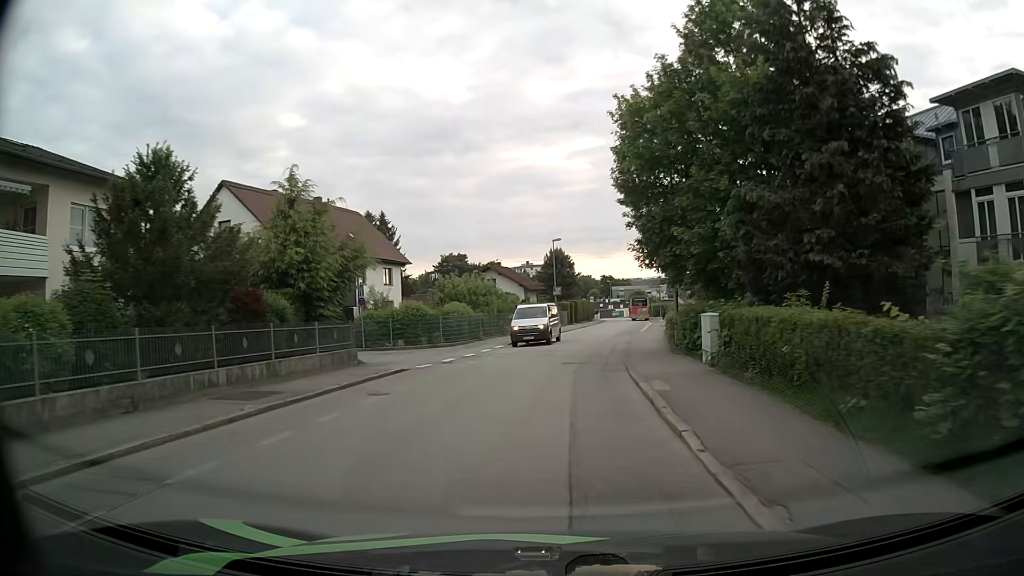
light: Day
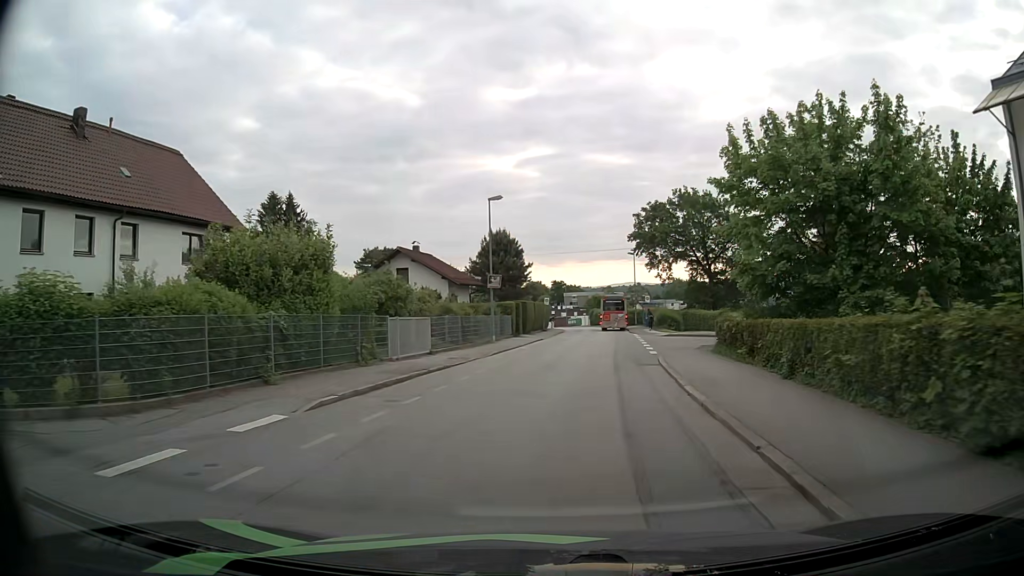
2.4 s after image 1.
(+0.7, +23.7) m; +4°
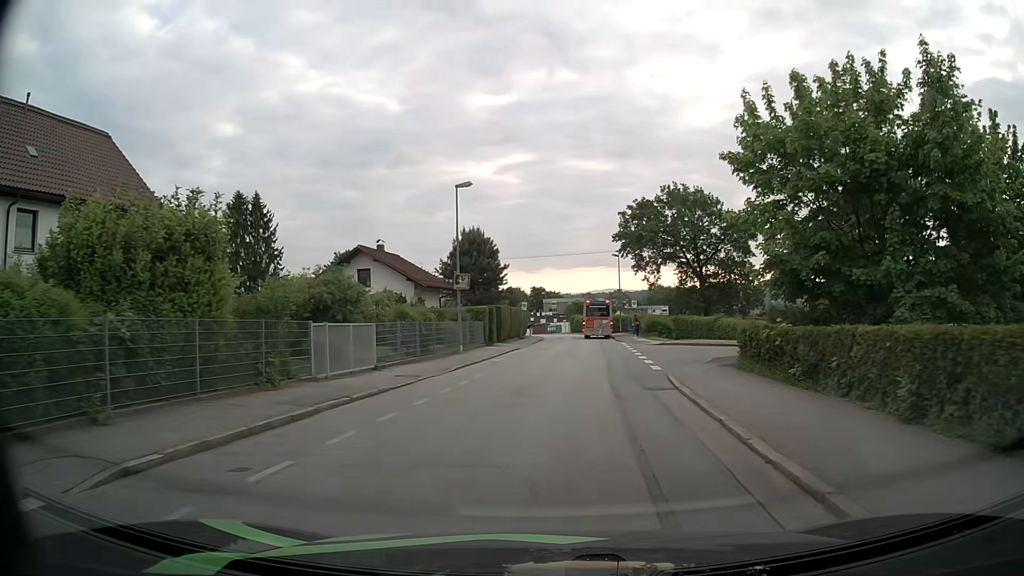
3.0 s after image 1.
(+0.1, +5.2) m; +1°
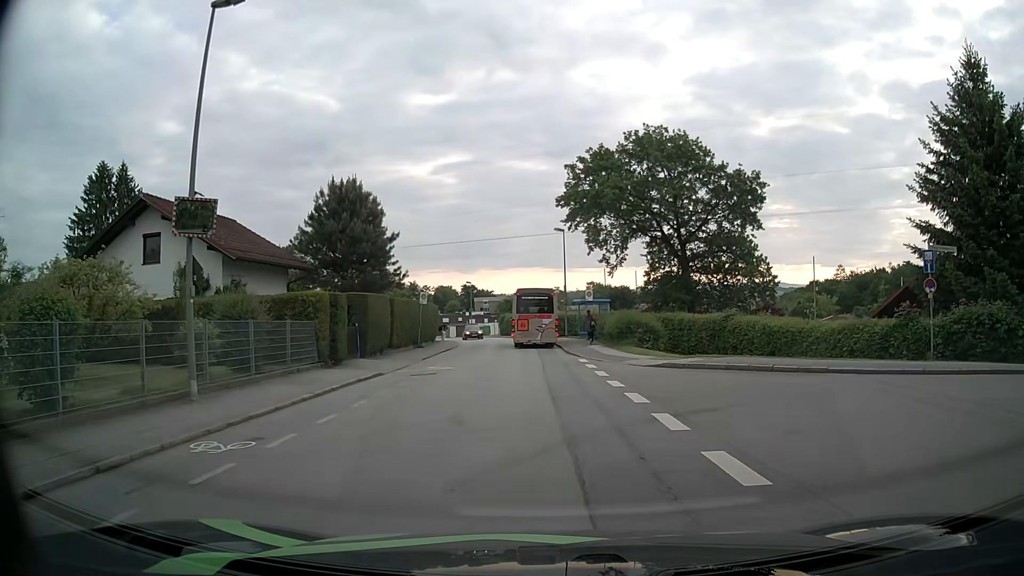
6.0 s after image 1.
(+1.3, +19.3) m; +6°
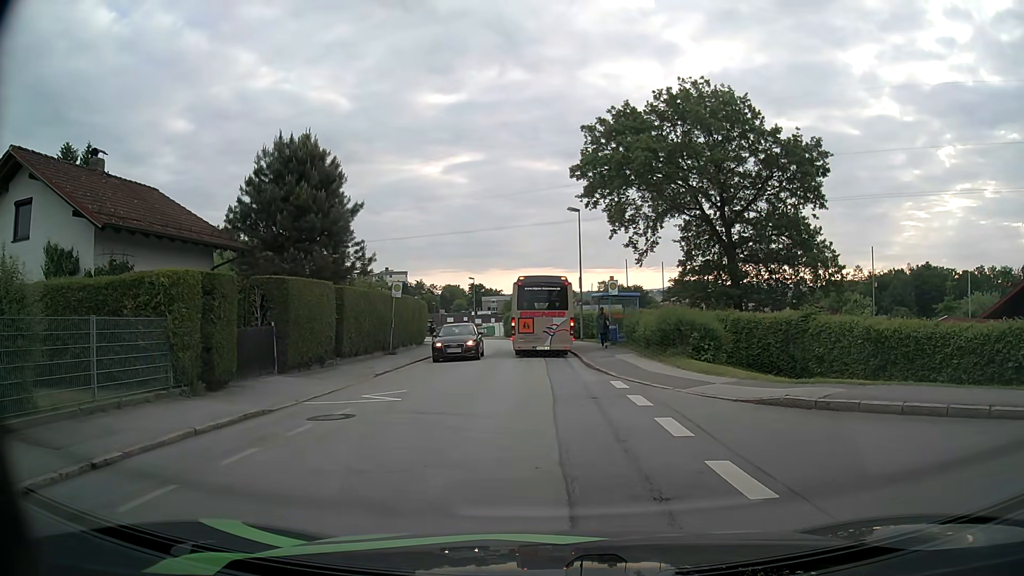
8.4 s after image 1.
(0.0, +8.9) m; -1°
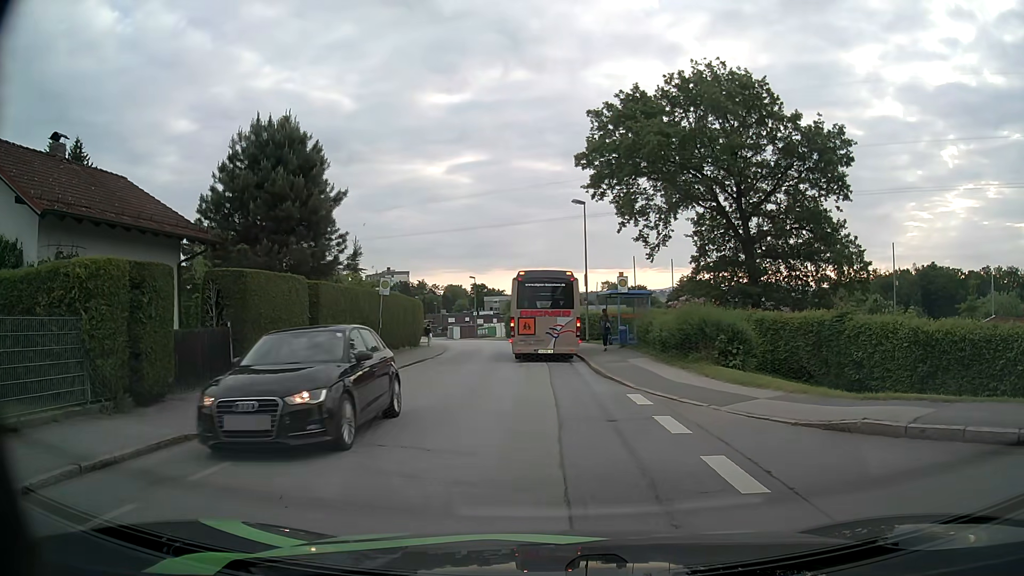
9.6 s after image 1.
(0.0, +2.6) m; +1°
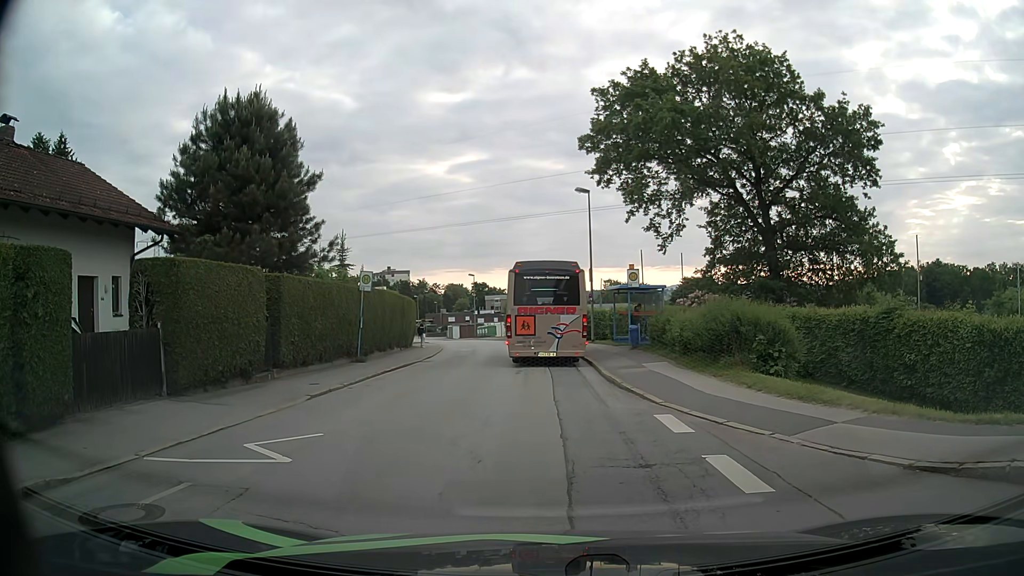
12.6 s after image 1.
(0.0, +2.9) m; -1°
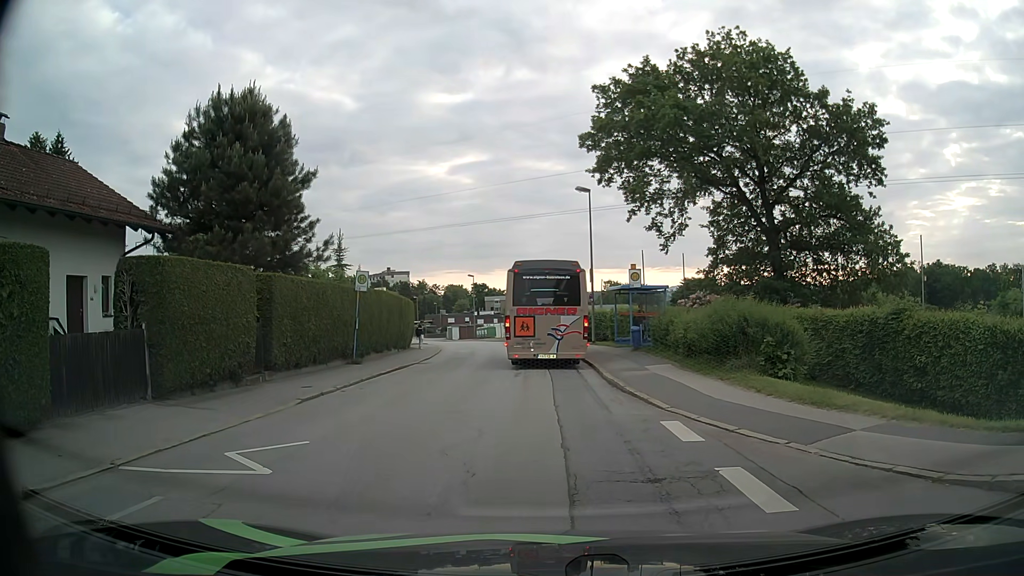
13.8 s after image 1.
(0.0, +0.5) m; 0°
(-1, +10) (-3, +20) (-4, +30) (-3, +40) (-4, +50) (-5, +59) (-8, +69) (-10, +79) (-14, +88) (-17, +98) m
